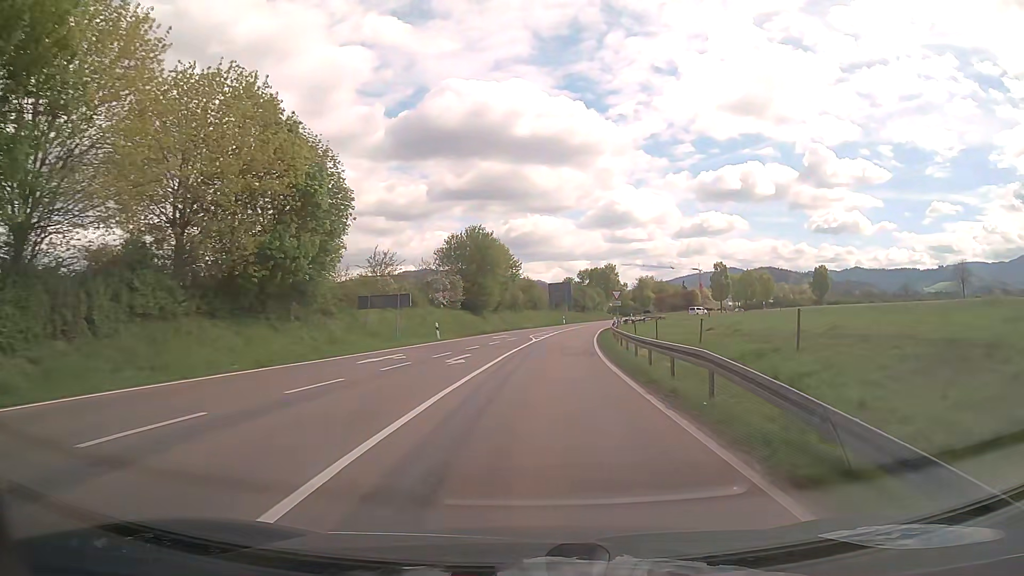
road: secondary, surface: asphalt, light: Day
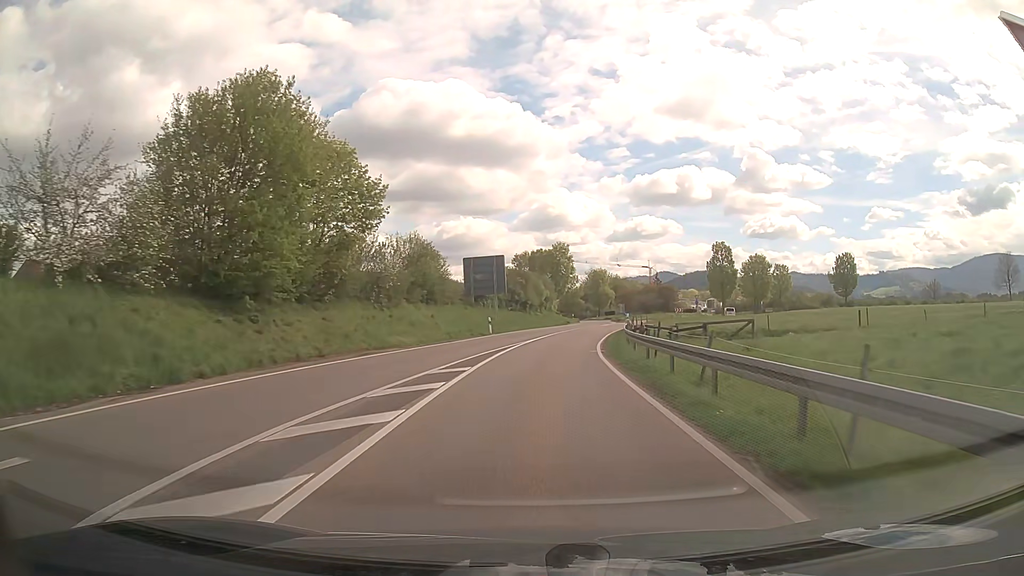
(+2.5, +44.9) m; +6°
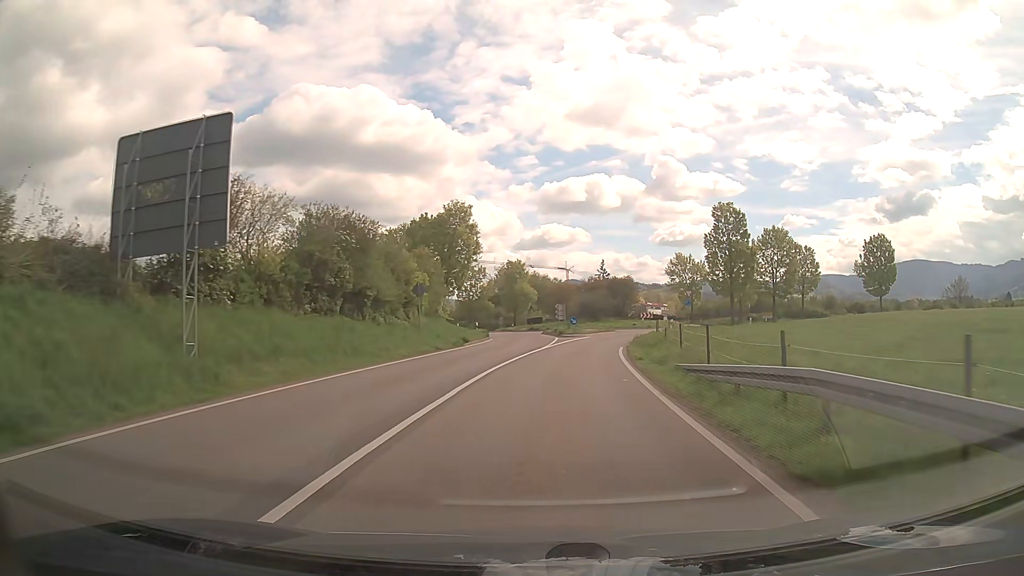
(+2.5, +40.3) m; +8°
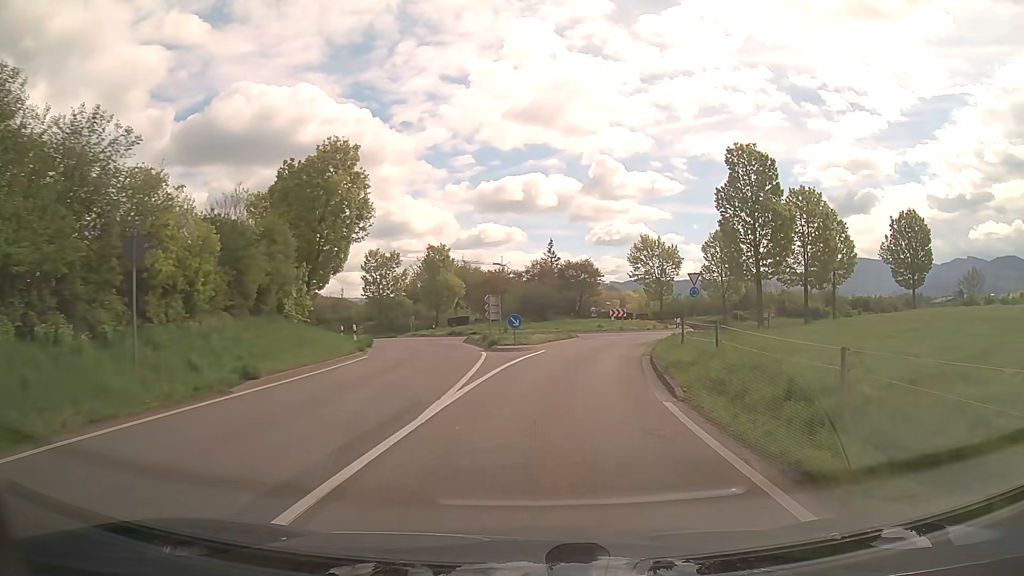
(+1.0, +20.9) m; +6°
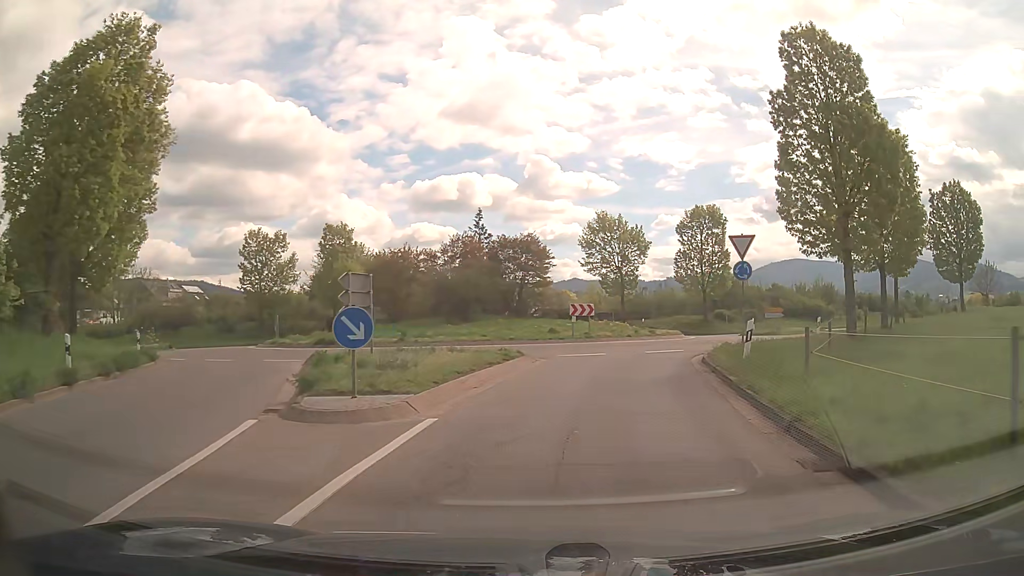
(+0.7, +17.5) m; +6°
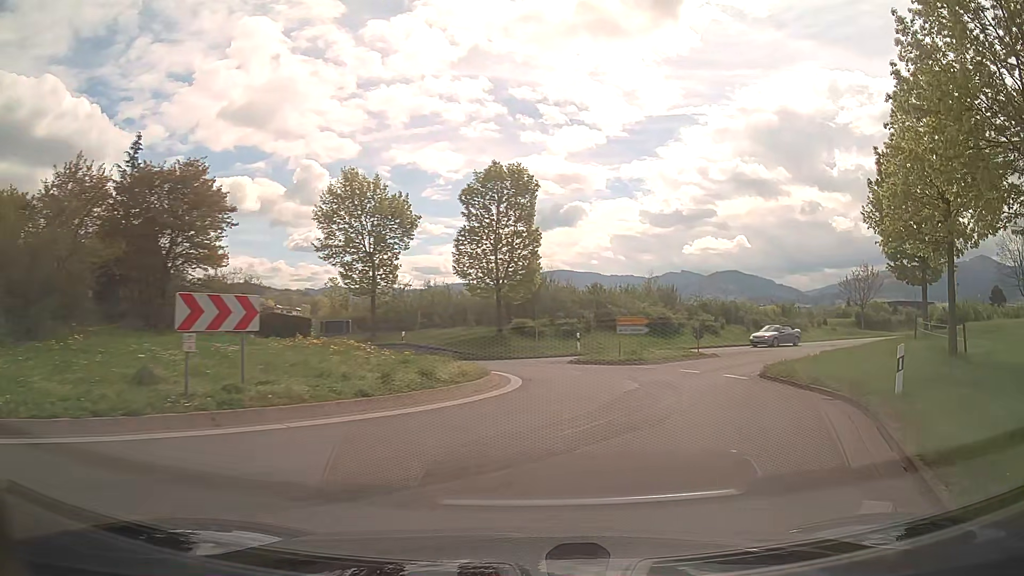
(+2.7, +20.3) m; +22°
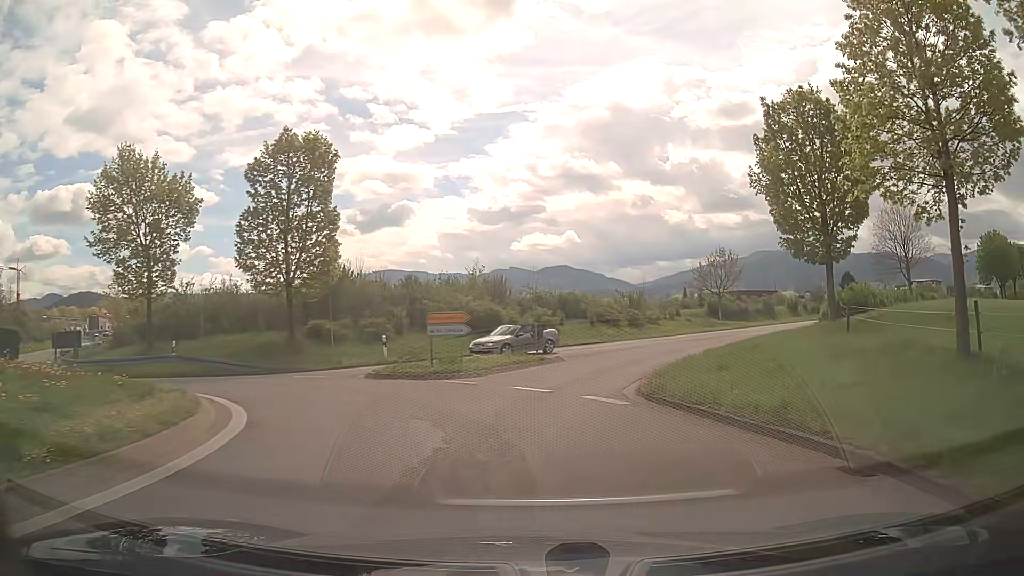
(+0.9, +7.4) m; +13°
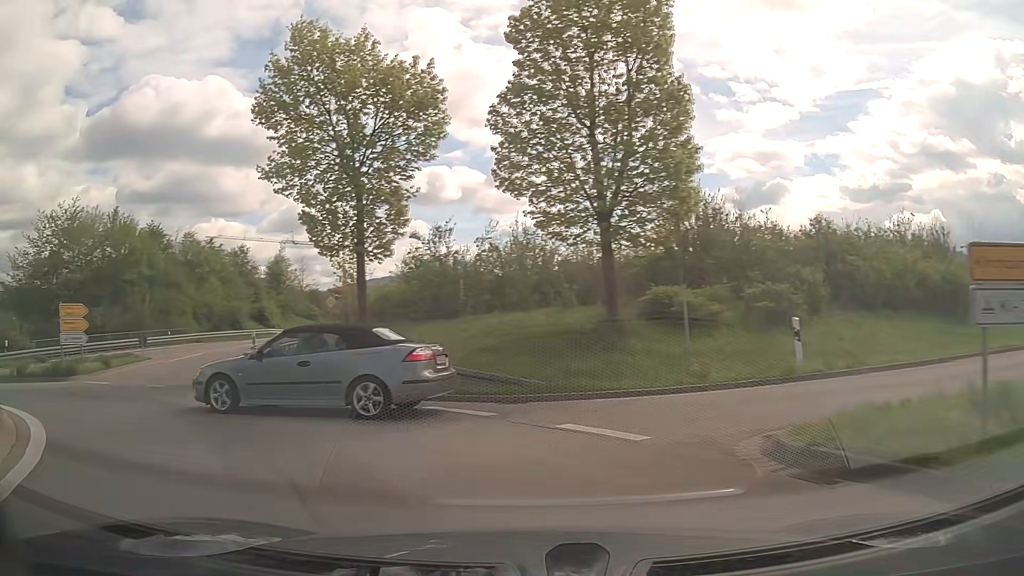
(-3.1, +15.1) m; -33°
(-3, +9) (-11, +15) (-21, +16) (-29, +11) (-37, +5) (-46, -1) (-55, -5) (-64, -9) (-72, -15) (-80, -20) m
